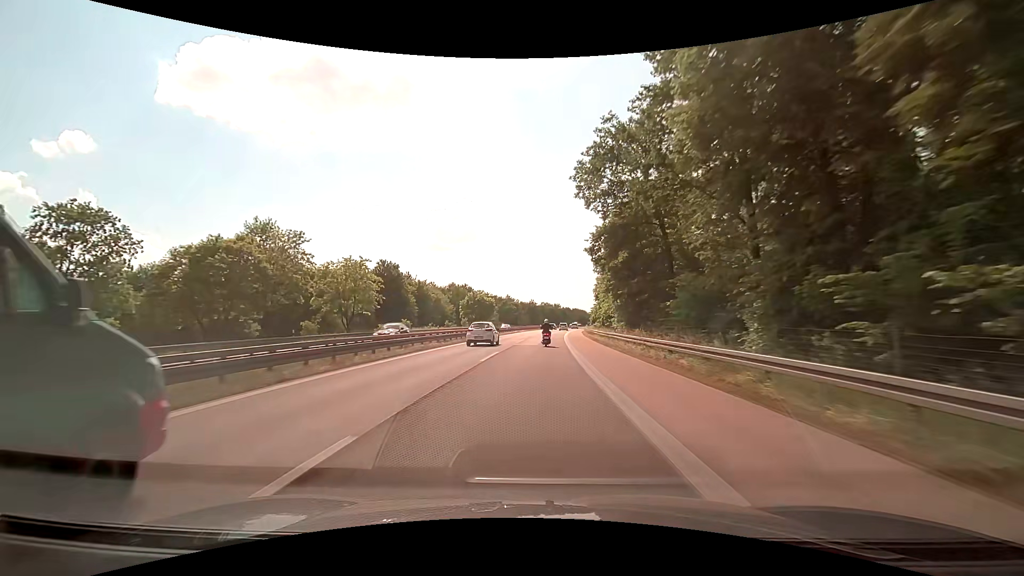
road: motorway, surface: asphalt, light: Day
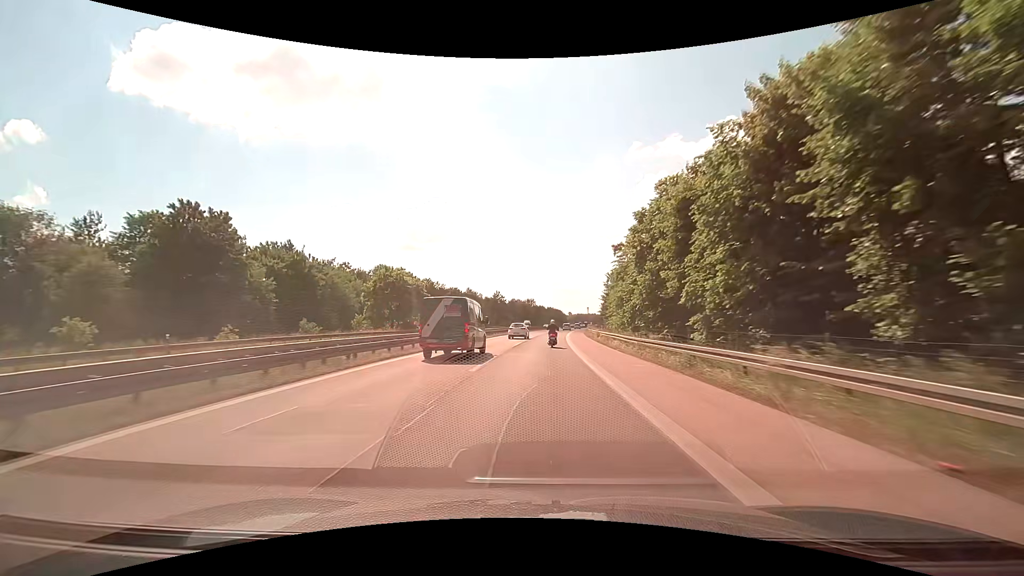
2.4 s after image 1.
(+1.6, +58.4) m; +3°
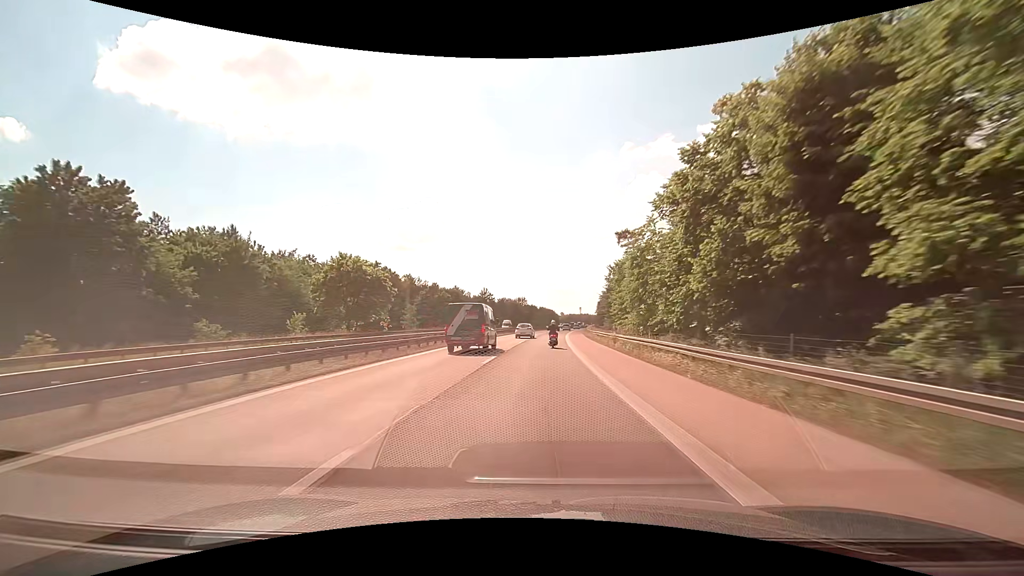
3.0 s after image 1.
(+0.1, +14.6) m; +1°
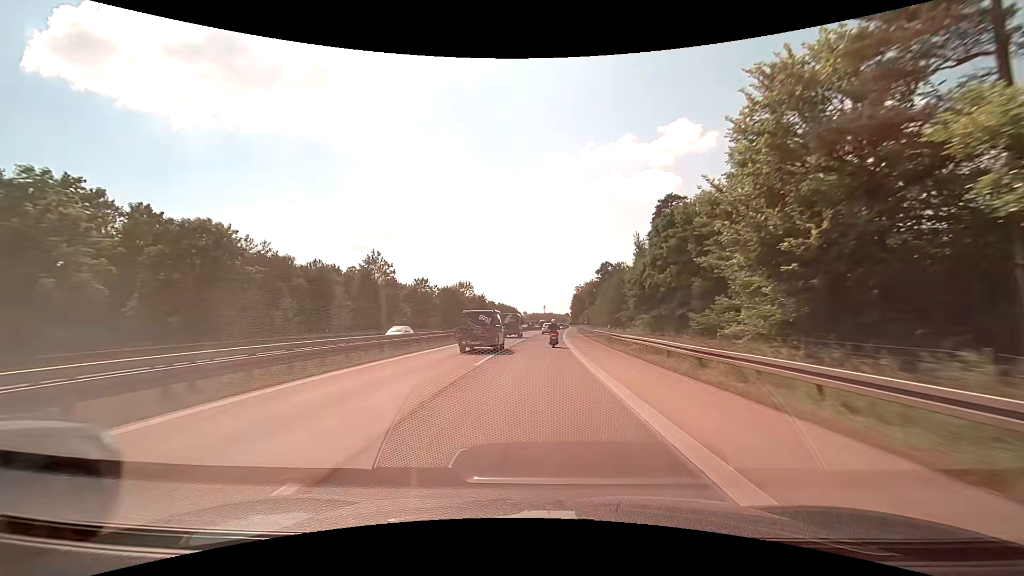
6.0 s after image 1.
(+2.5, +73.2) m; +4°
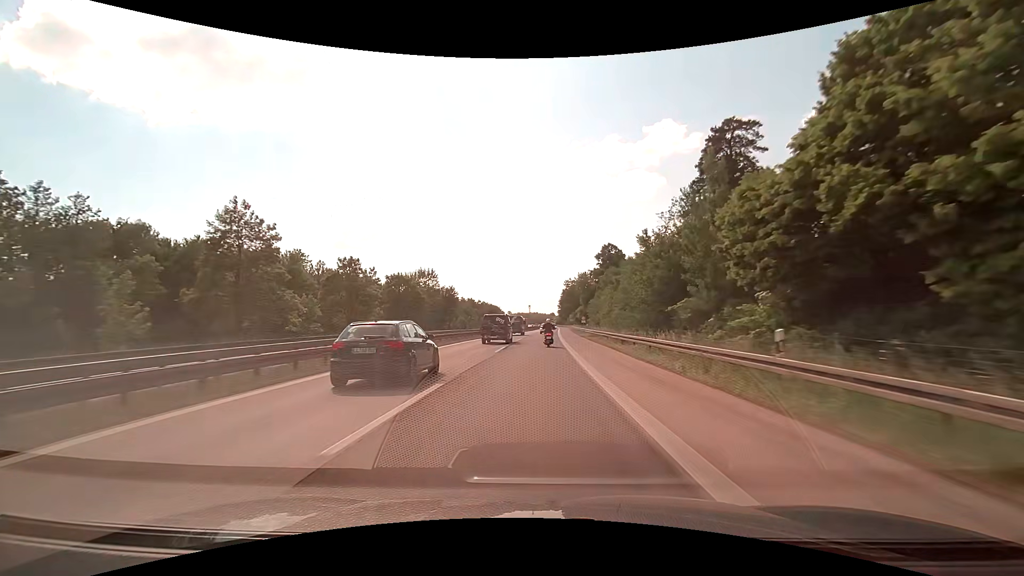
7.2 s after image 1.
(+0.5, +29.3) m; +2°
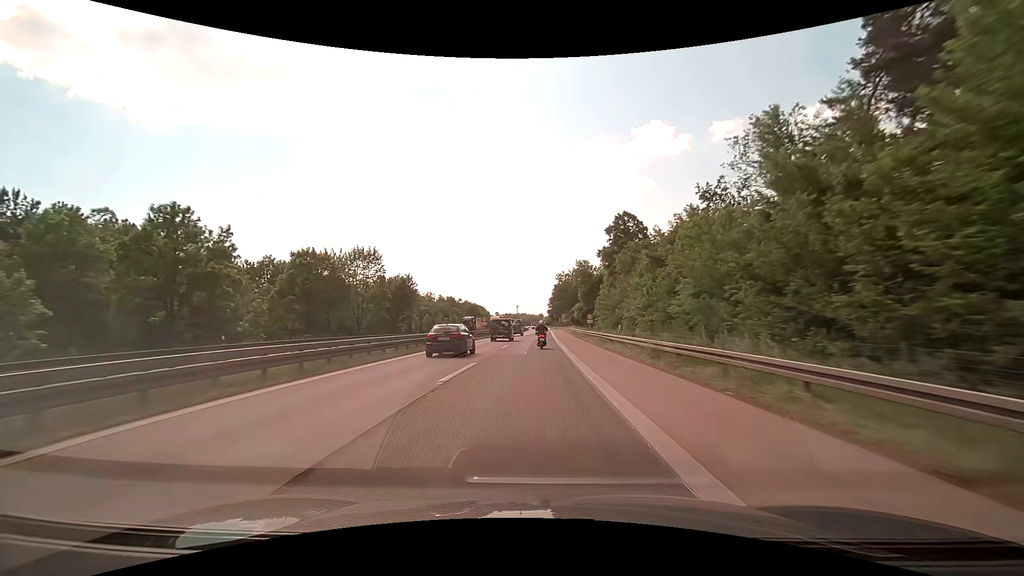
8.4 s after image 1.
(+0.4, +29.3) m; +1°
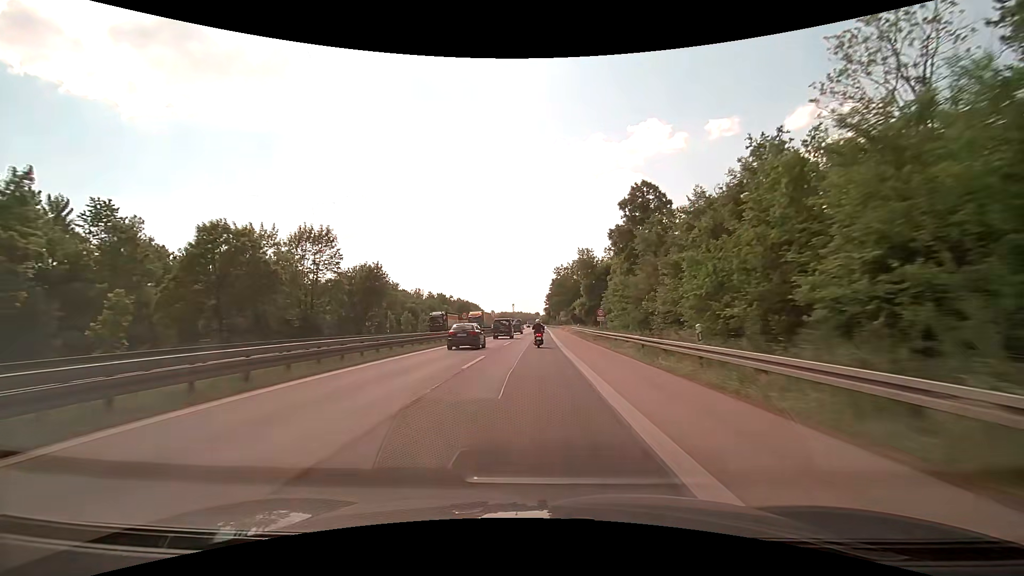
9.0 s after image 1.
(+0.1, +14.7) m; 0°
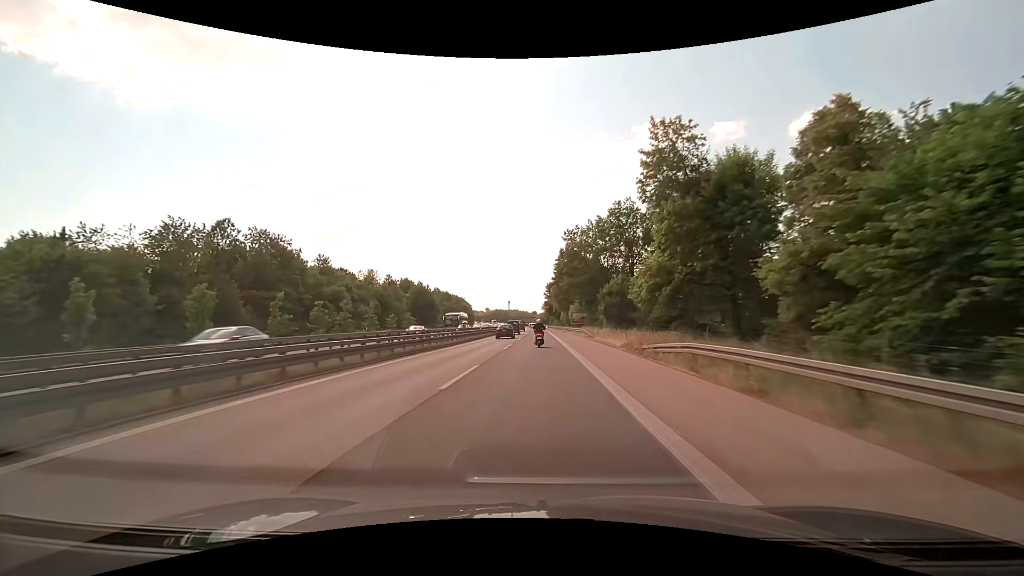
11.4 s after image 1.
(+0.3, +58.7) m; 0°
(0, +10) (0, +20) (0, +30) (0, +40) (0, +50) (0, +60) (+1, +70) (+1, +80) (+1, +90) (+1, +100) m
